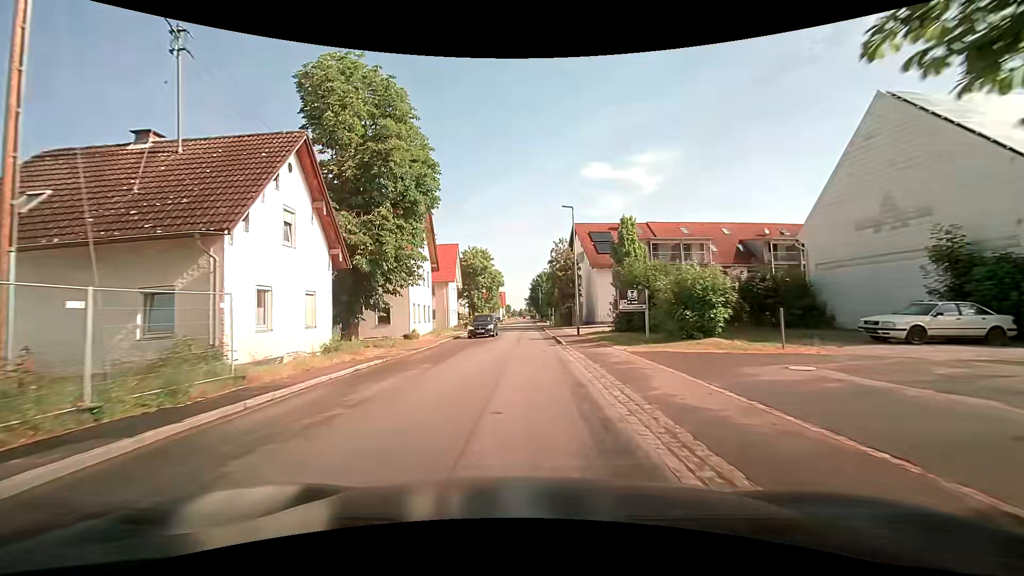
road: tertiary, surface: asphalt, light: Day
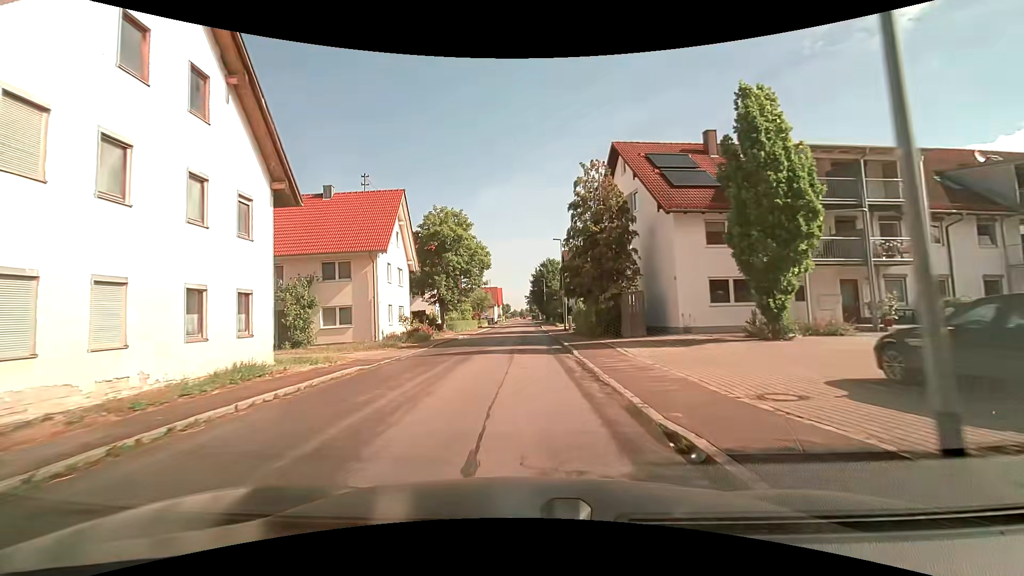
(+0.6, +26.0) m; +2°
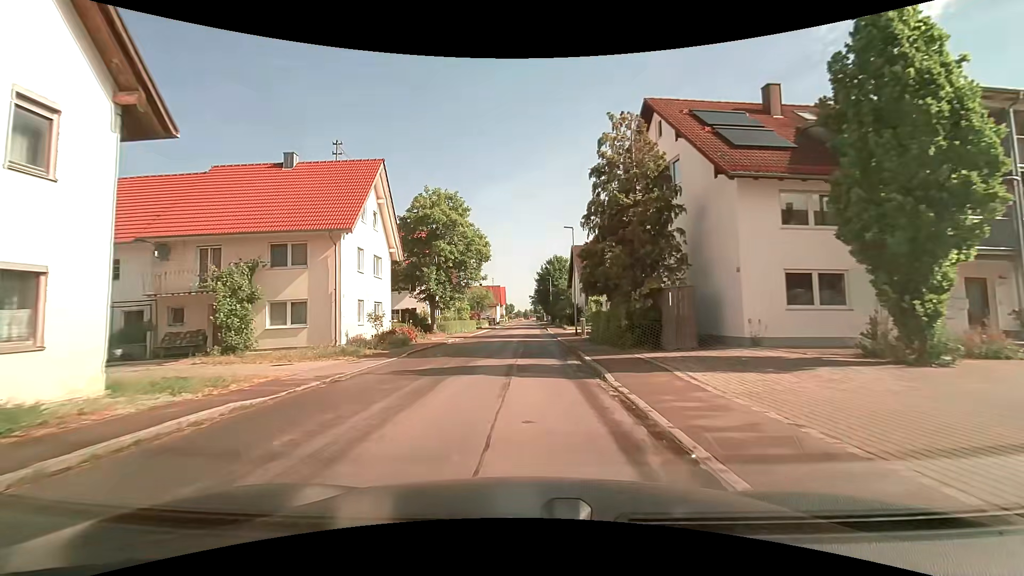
(0.0, +6.4) m; -1°
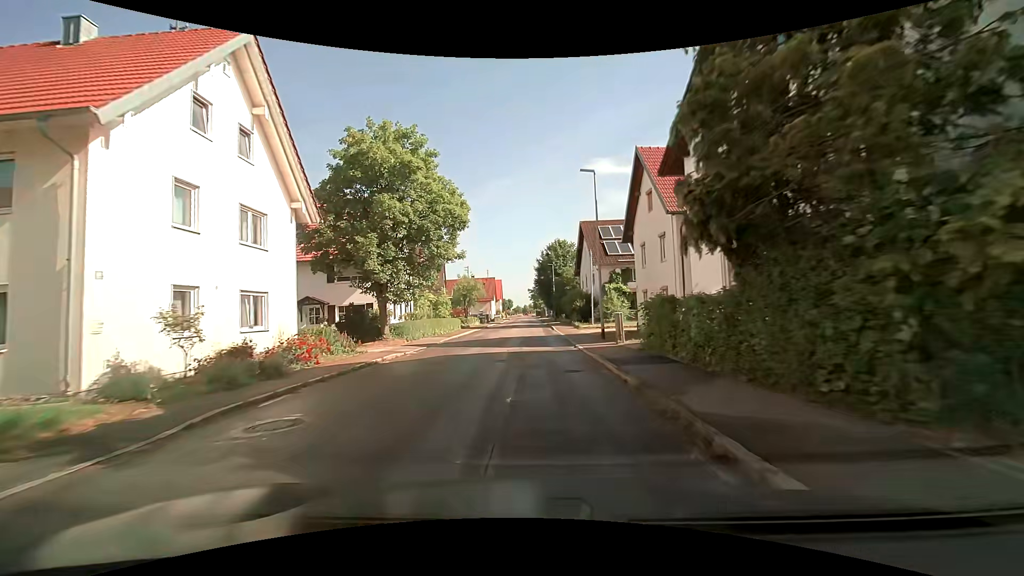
(-0.1, +12.8) m; +1°
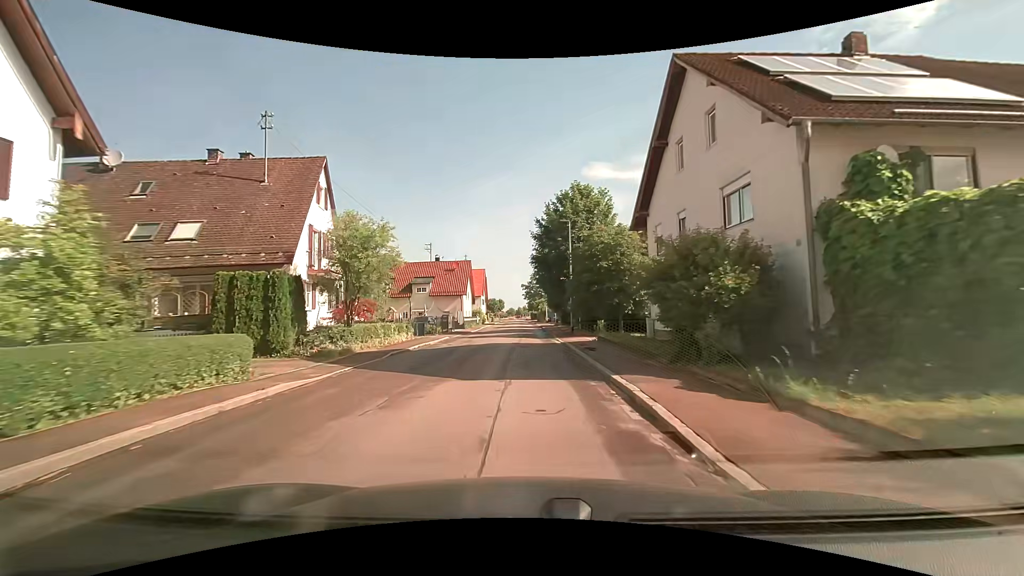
(-0.5, +33.4) m; 0°
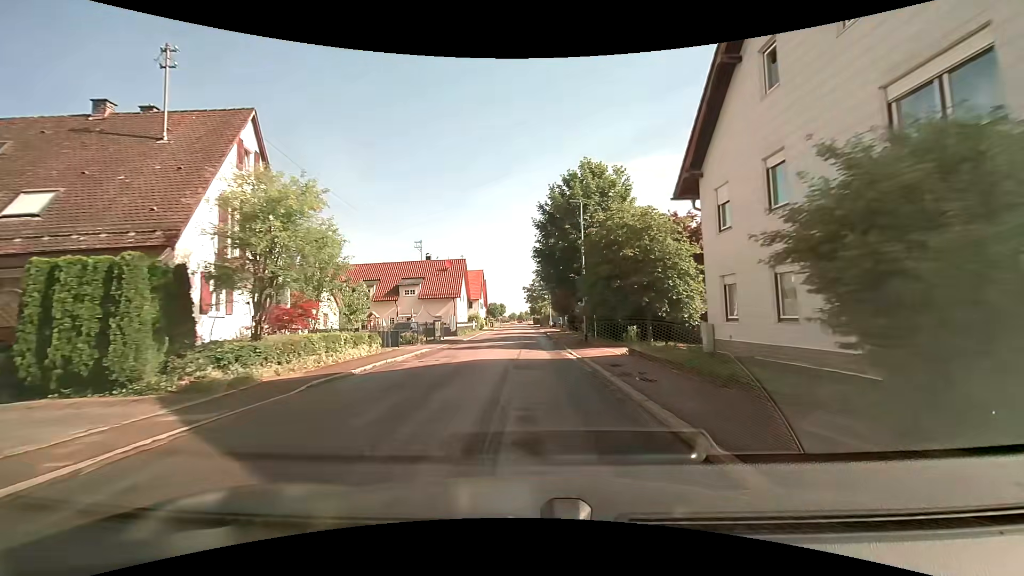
(0.0, +6.9) m; 0°
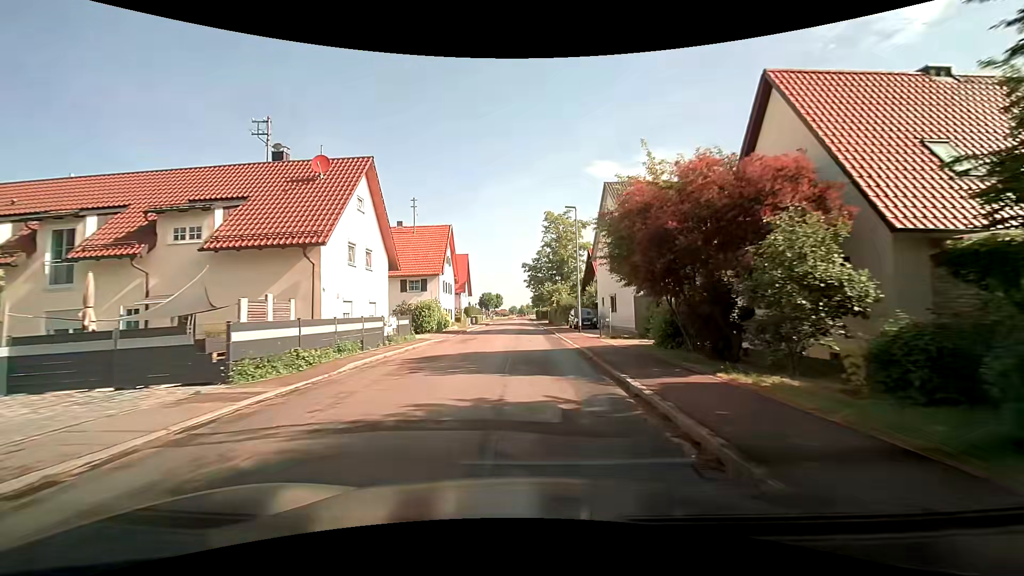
(-0.2, +34.9) m; -1°
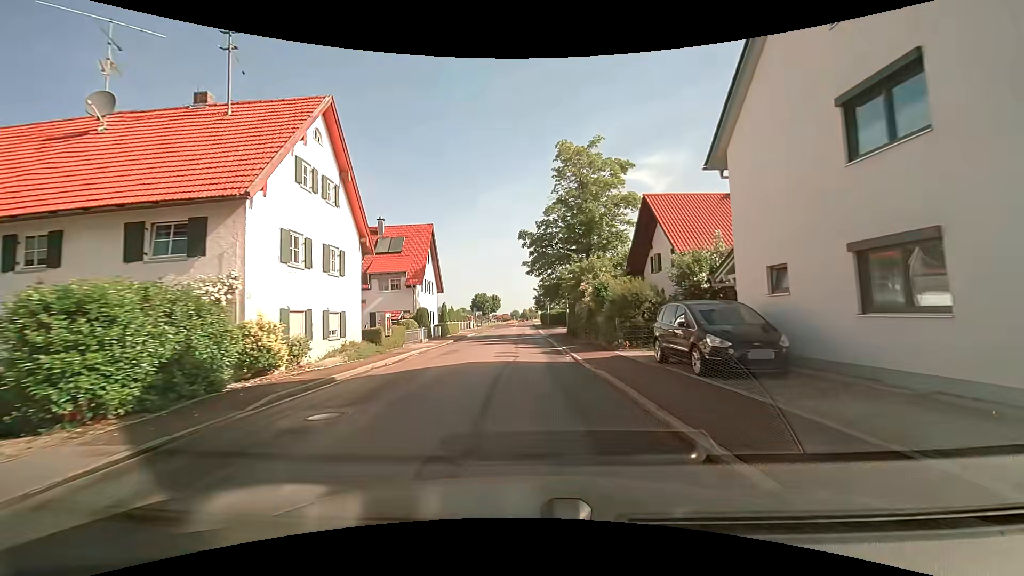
(+0.3, +28.0) m; 0°
(0, +10) (0, +20) (0, +30) (0, +40) (-1, +50) (-1, +60) (-1, +70) (-1, +80) (-1, +90) (-1, +100) m
